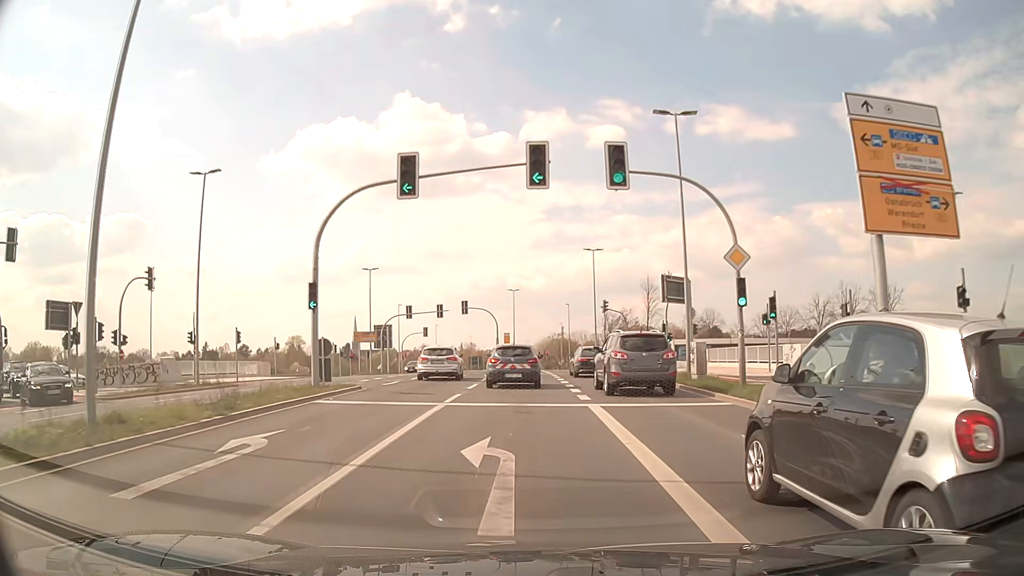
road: secondary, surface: asphalt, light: Day
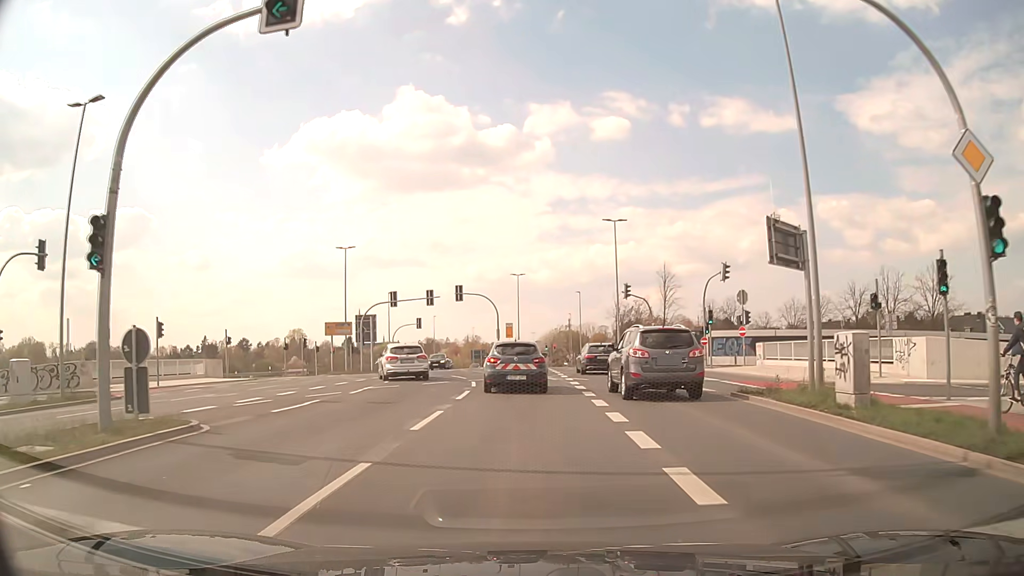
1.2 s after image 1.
(-0.1, +11.2) m; -1°
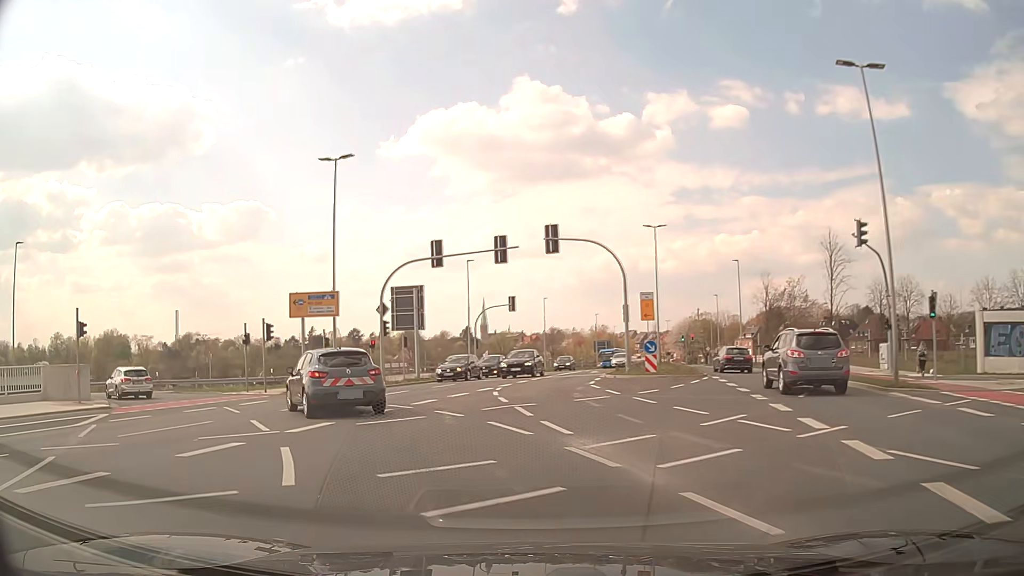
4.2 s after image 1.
(-1.0, +27.2) m; -11°
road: trunk_link
(-1, +10) (-6, +19) (-12, +27) (-20, +33) (-28, +39) (-37, +43) (-46, +47) (-55, +51) (-65, +55) (-74, +58) m
